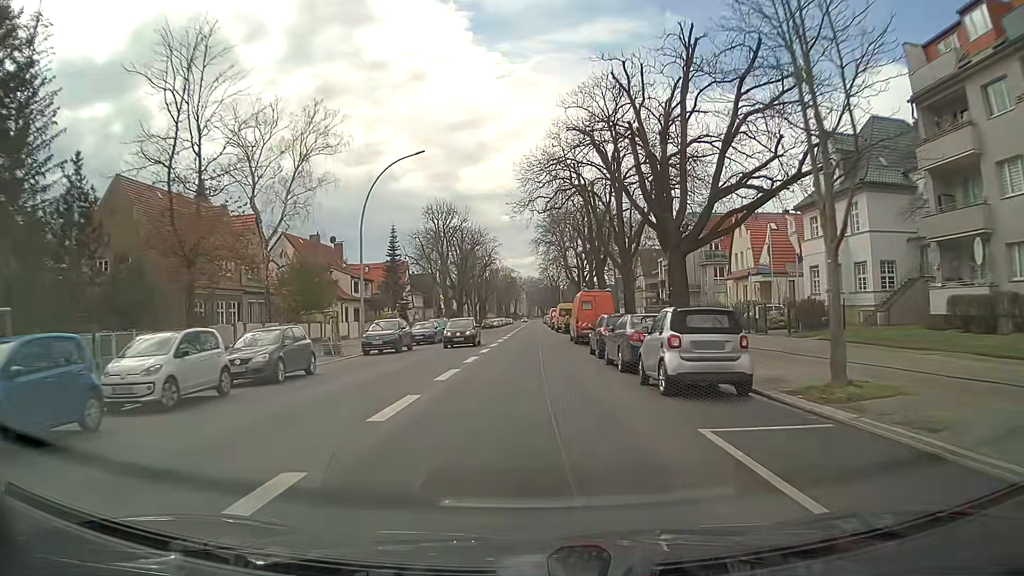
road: secondary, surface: asphalt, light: Day
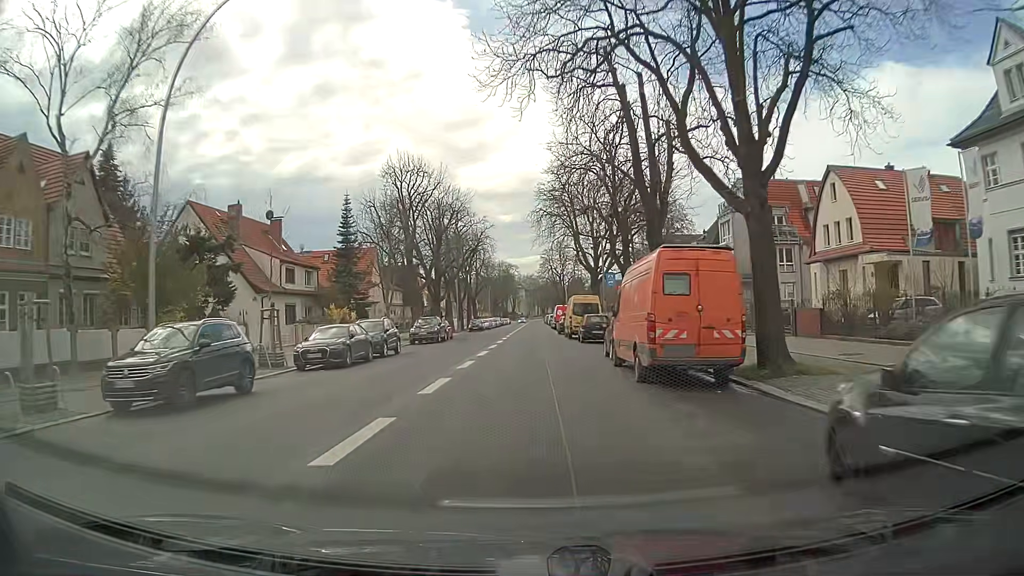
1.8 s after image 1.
(+0.2, +20.7) m; 0°
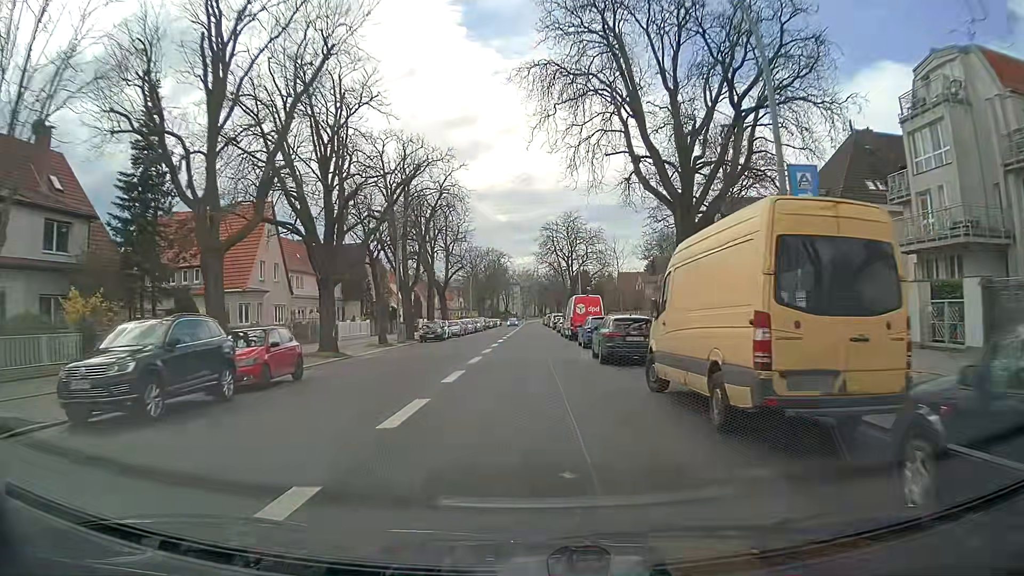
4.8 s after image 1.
(+0.3, +33.8) m; +1°
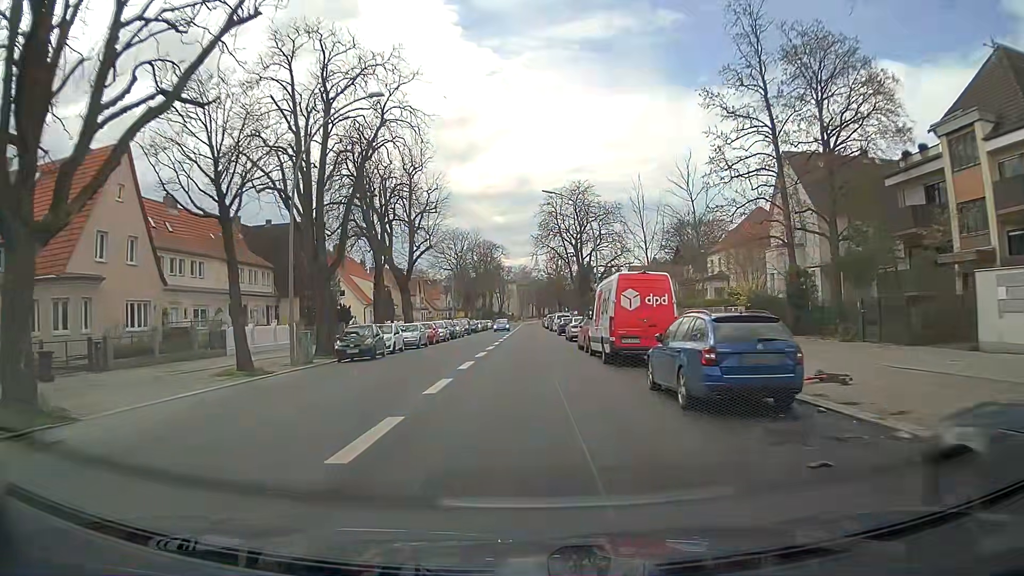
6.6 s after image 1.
(+0.1, +20.1) m; 0°
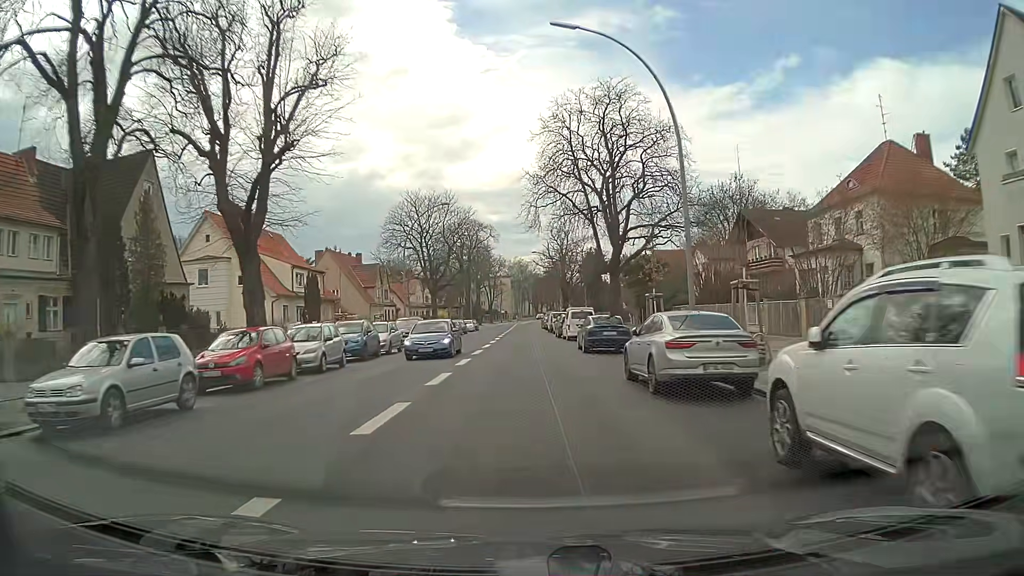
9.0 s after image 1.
(+0.4, +28.6) m; +1°
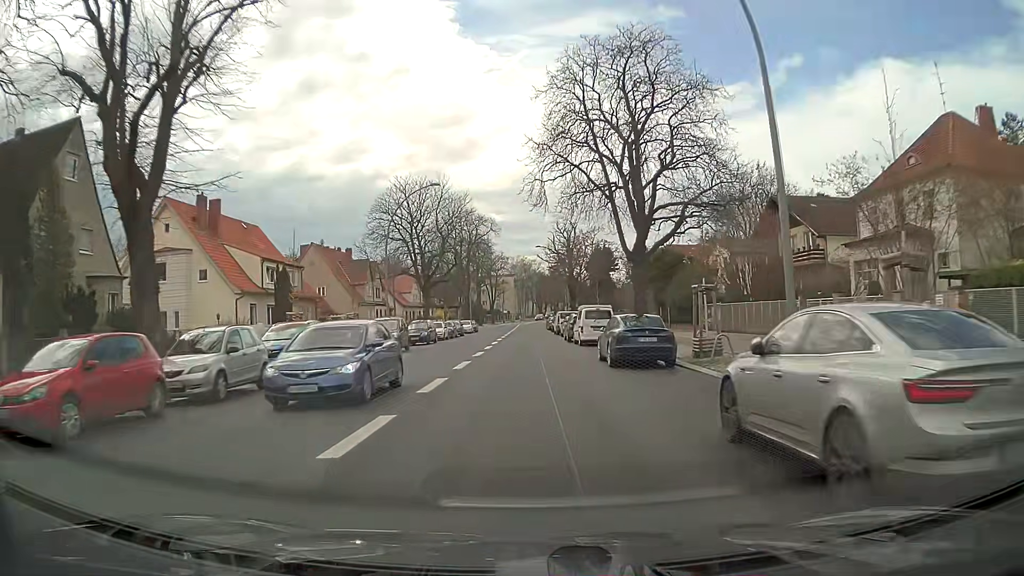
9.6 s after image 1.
(0.0, +7.5) m; -1°
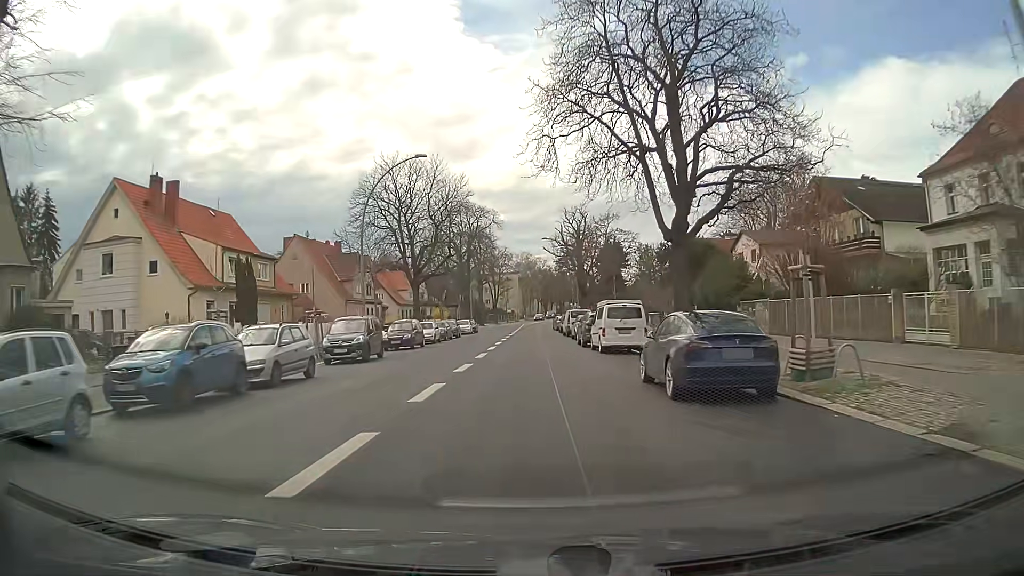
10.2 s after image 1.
(0.0, +7.6) m; 0°
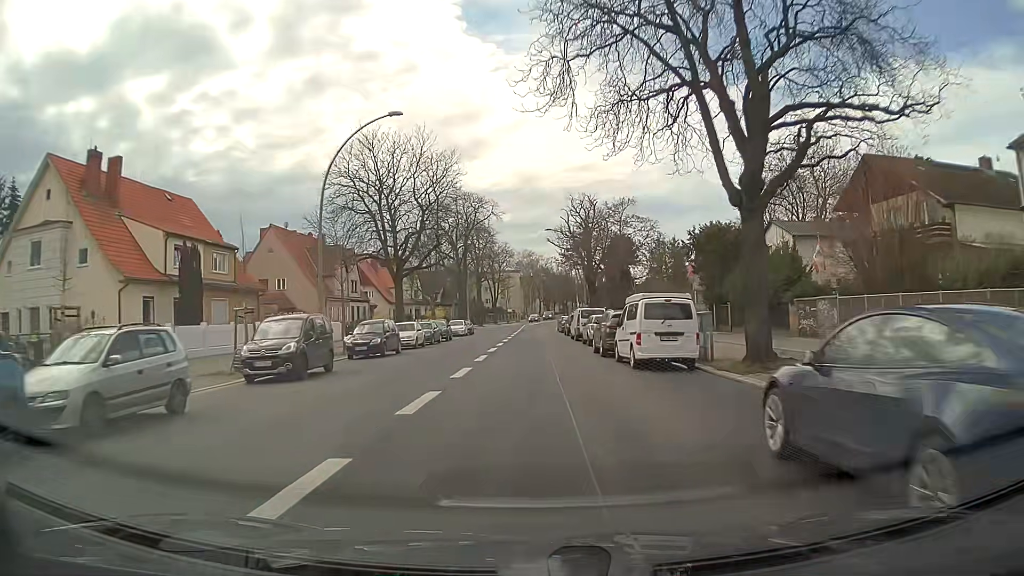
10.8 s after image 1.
(0.0, +7.6) m; 0°
